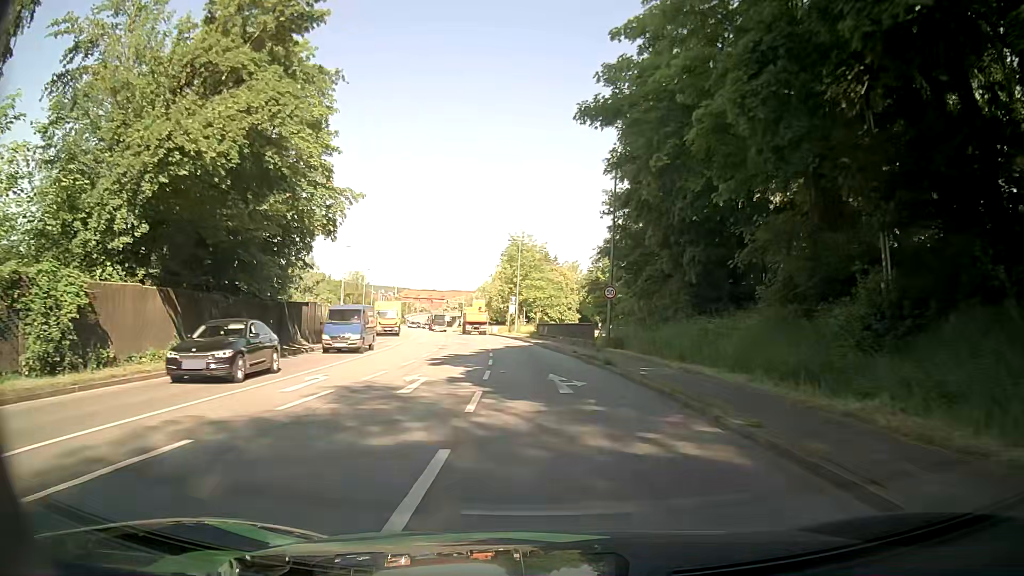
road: primary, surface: asphalt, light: Day
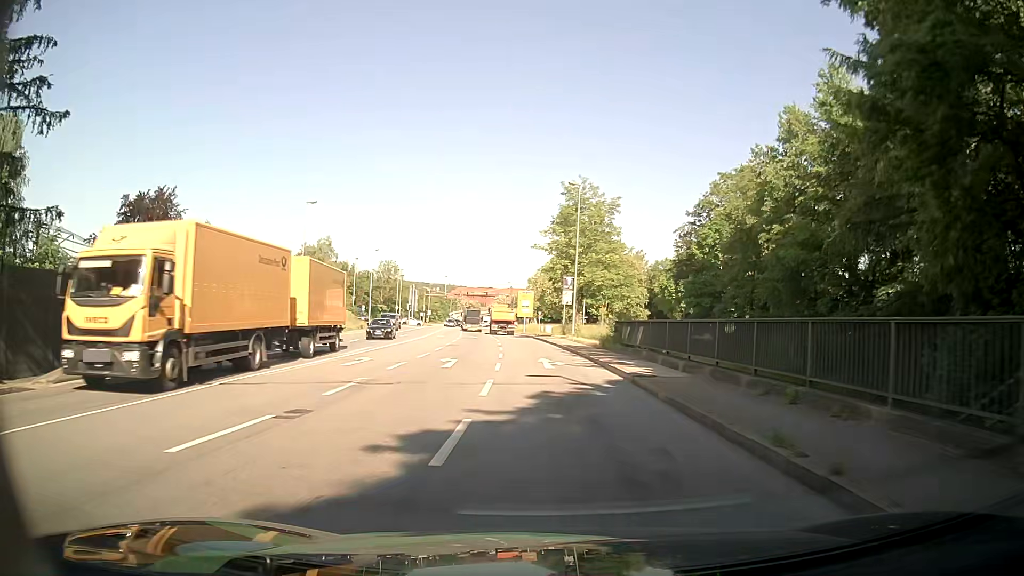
(-1.1, +27.9) m; -5°
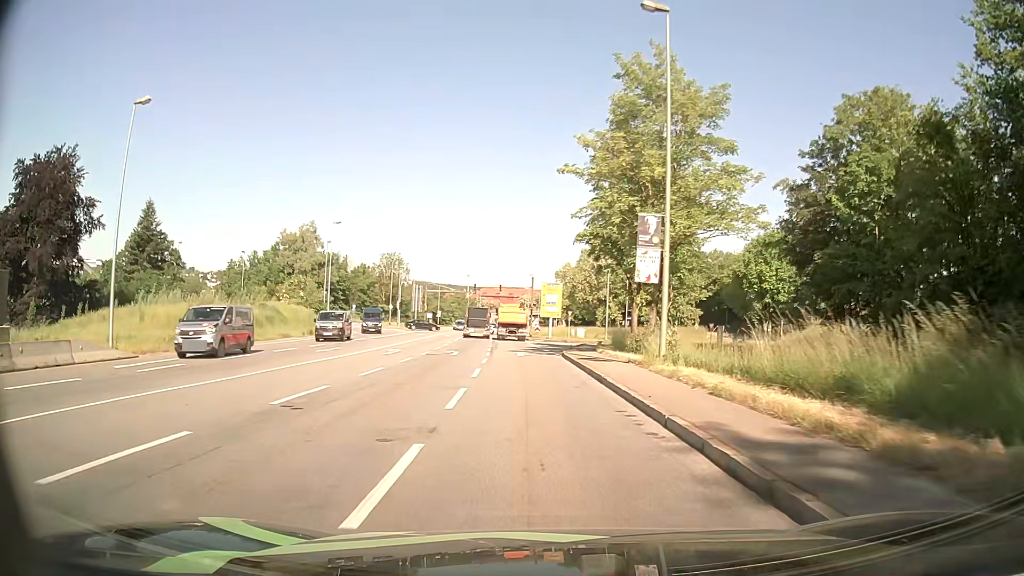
(-0.5, +26.0) m; -2°
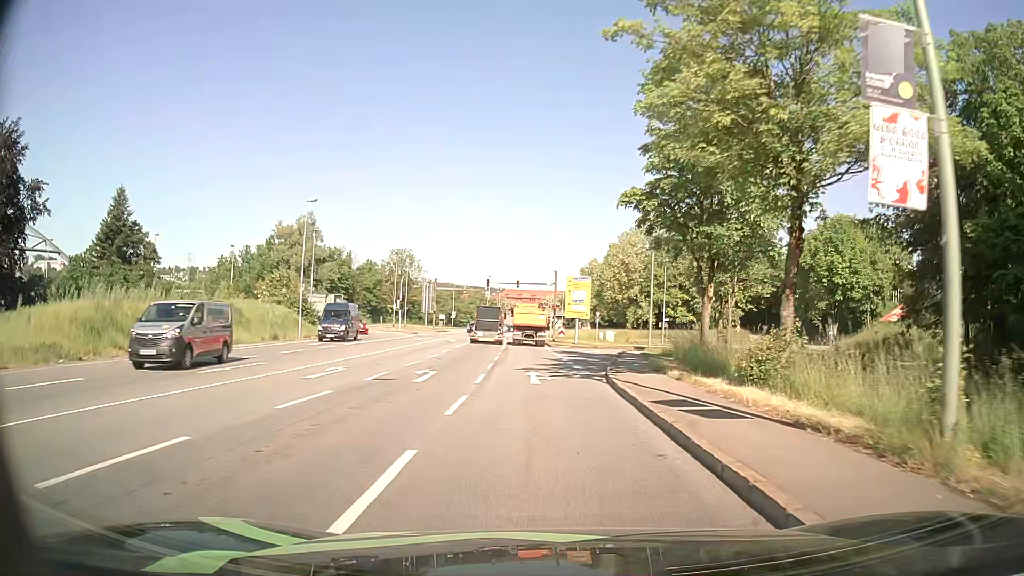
(-0.2, +12.2) m; -2°
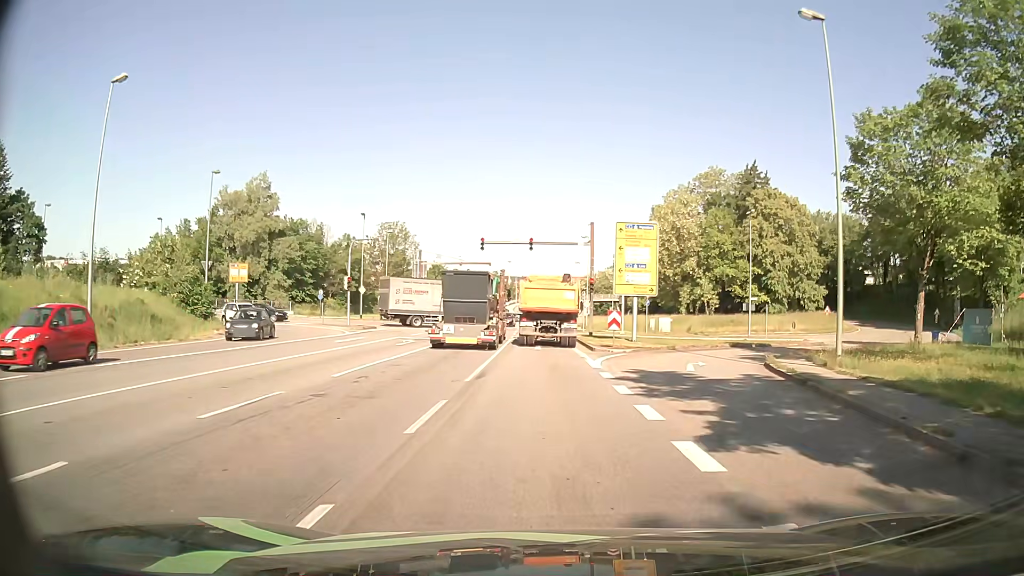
(-0.6, +26.3) m; -2°
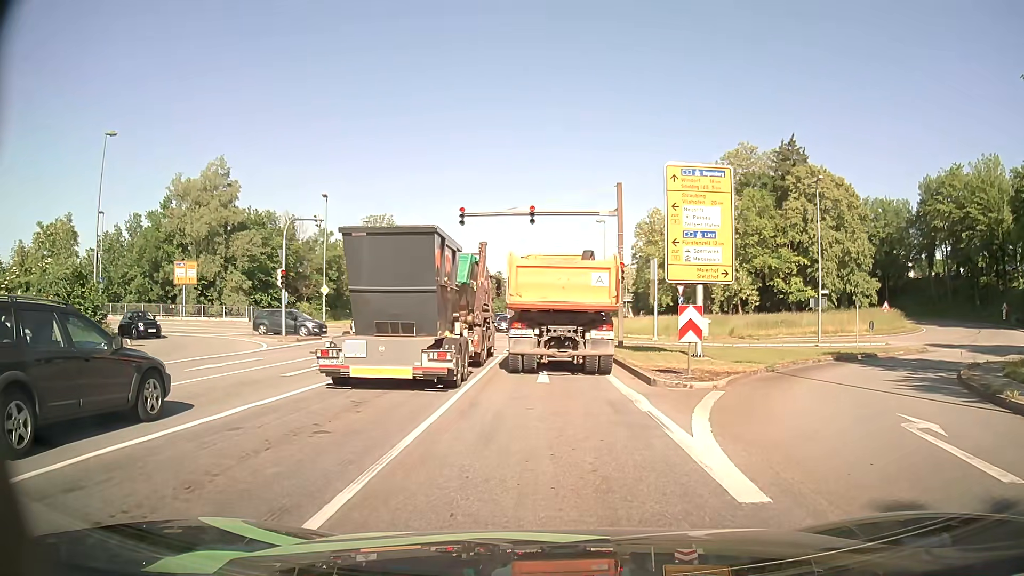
(-0.2, +12.8) m; 0°
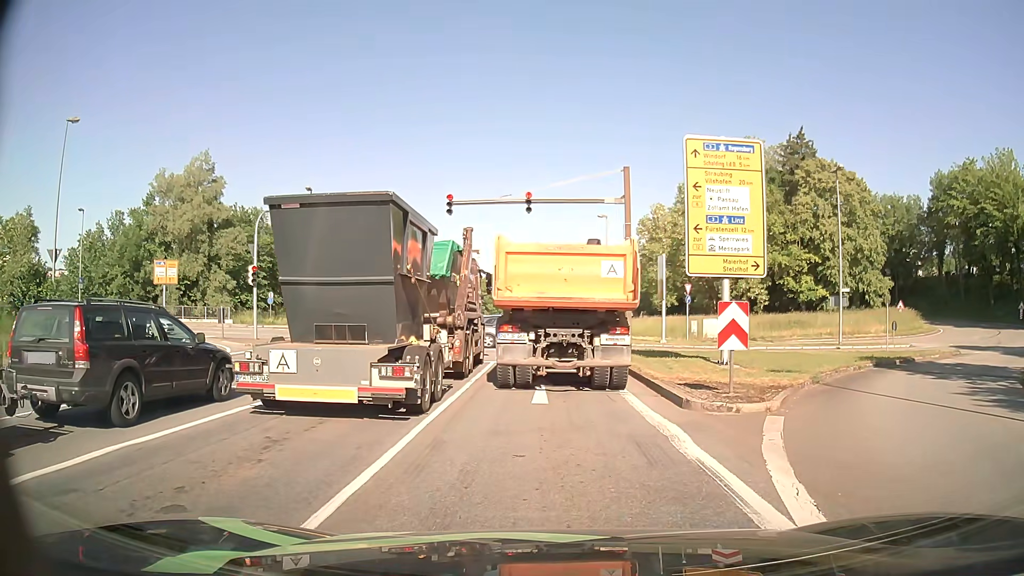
(0.0, +3.2) m; 0°
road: primary_link
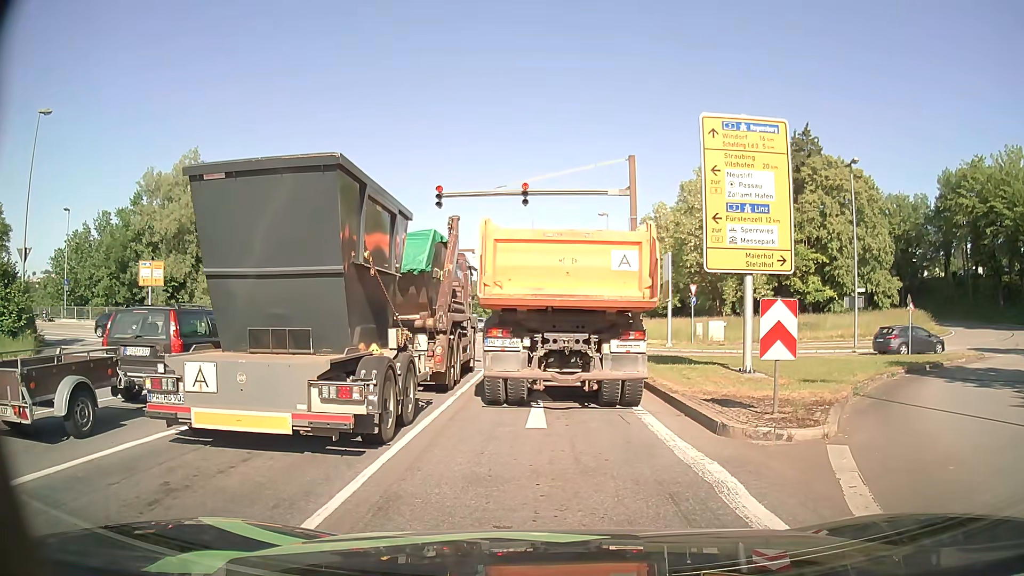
(0.0, +2.2) m; +2°
